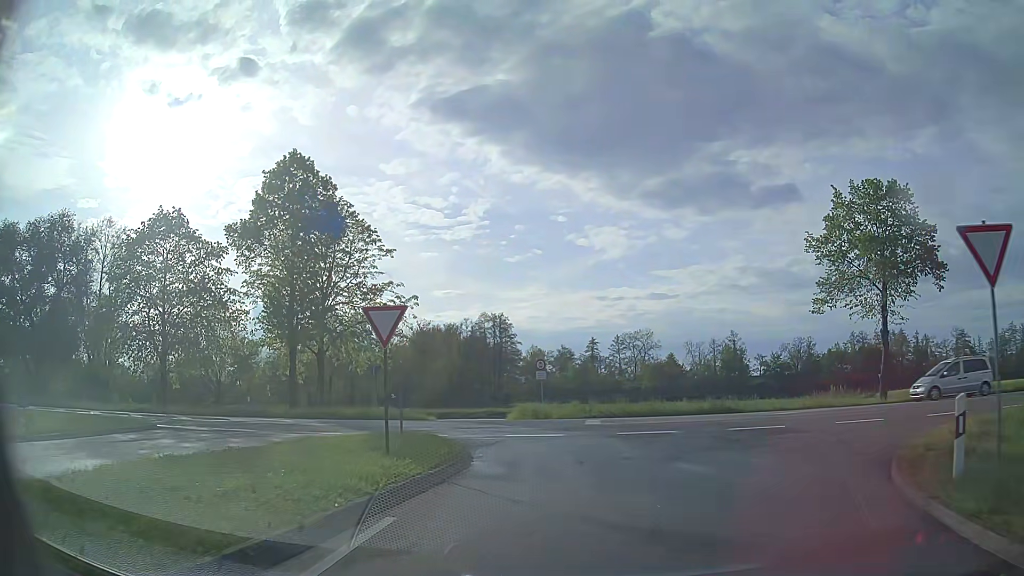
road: secondary_link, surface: asphalt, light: Day
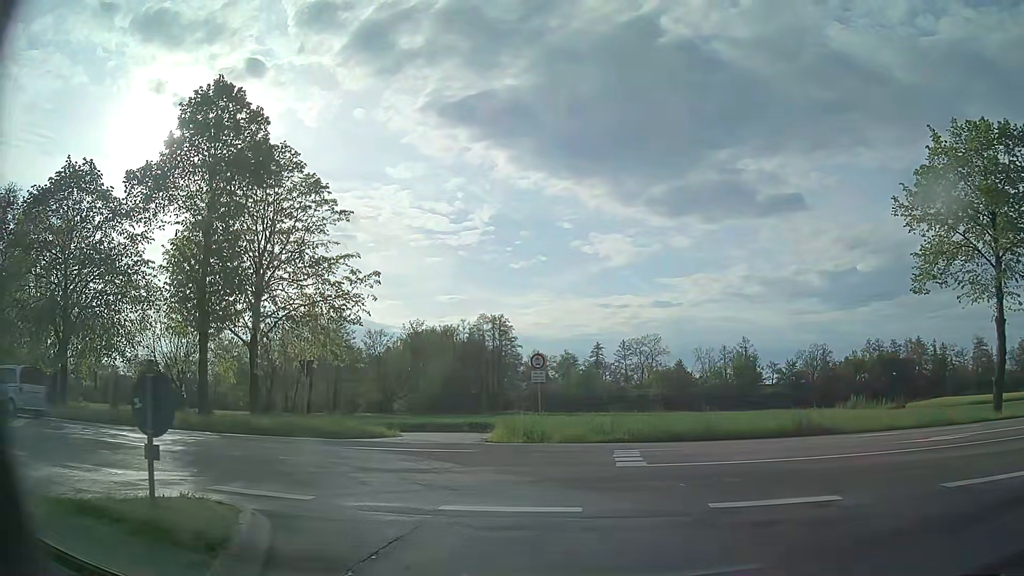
(-0.1, +9.9) m; -1°
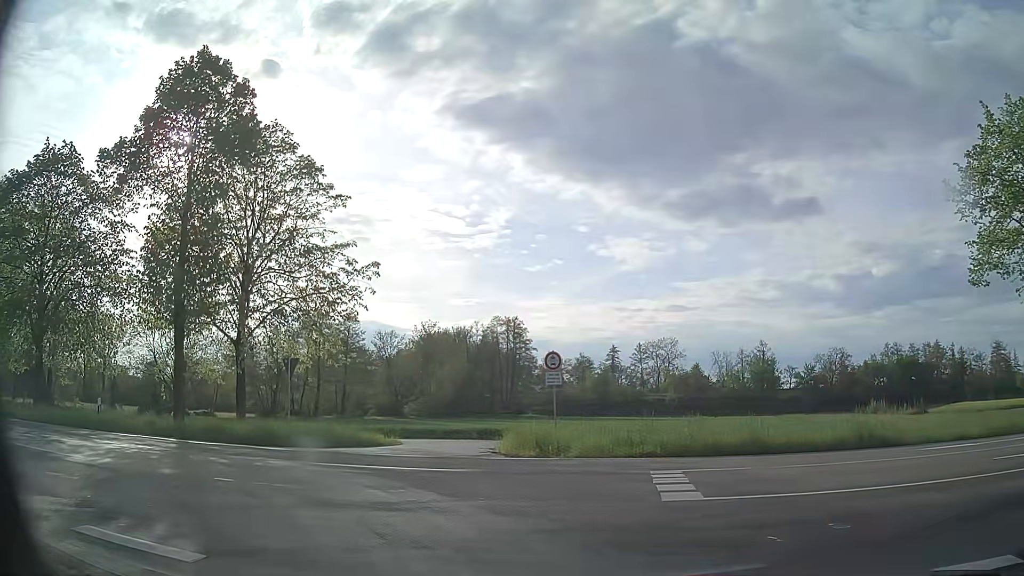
(0.0, +2.8) m; -2°
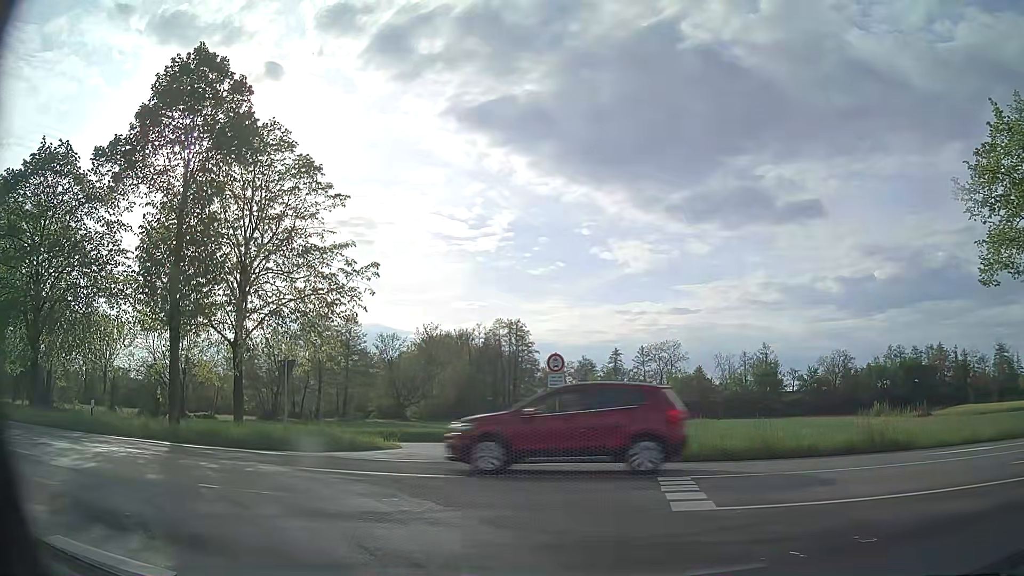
(0.0, +0.4) m; 0°
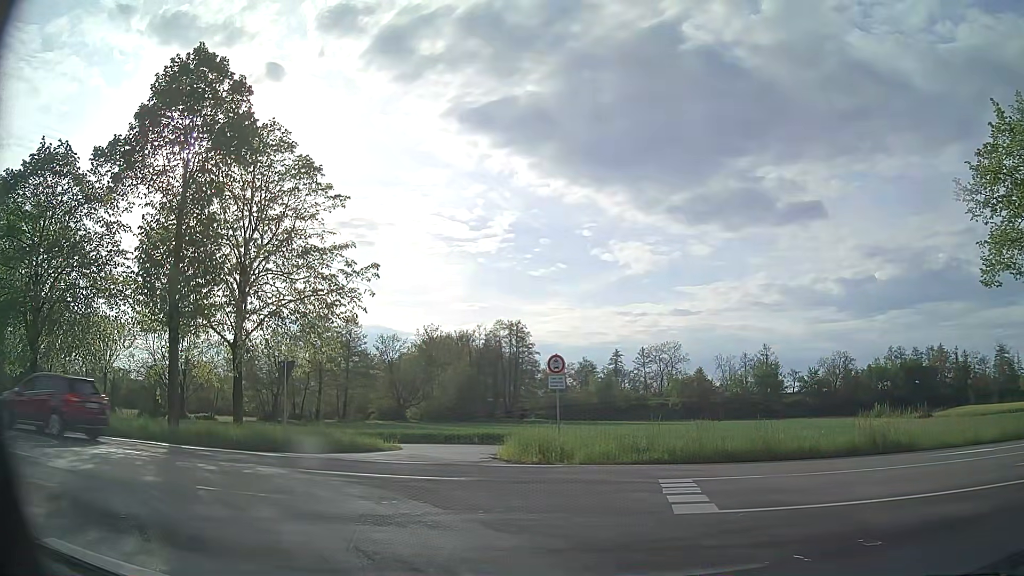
(0.0, +0.1) m; 0°
